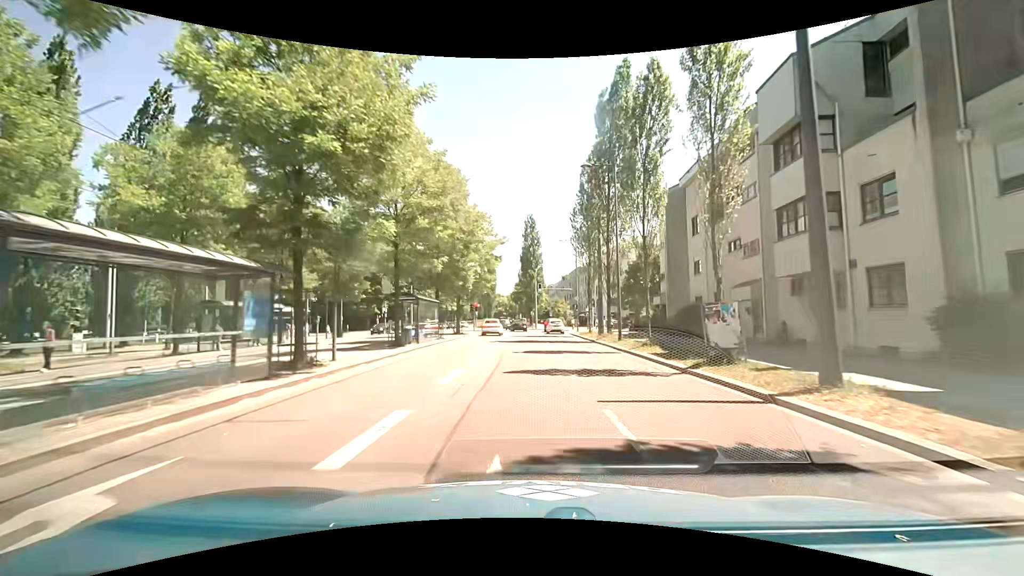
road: secondary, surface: asphalt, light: Day
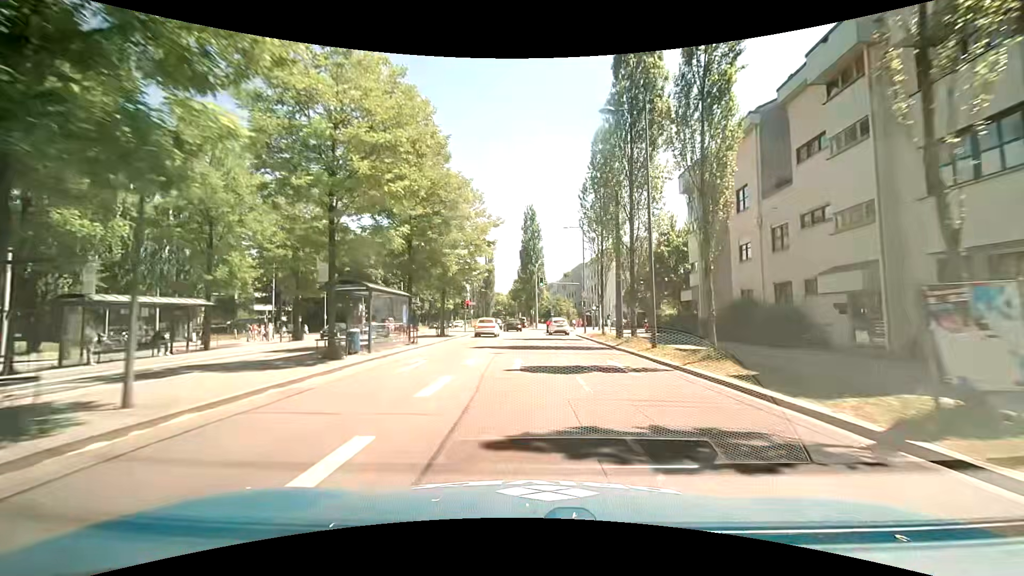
(0.0, +7.7) m; 0°
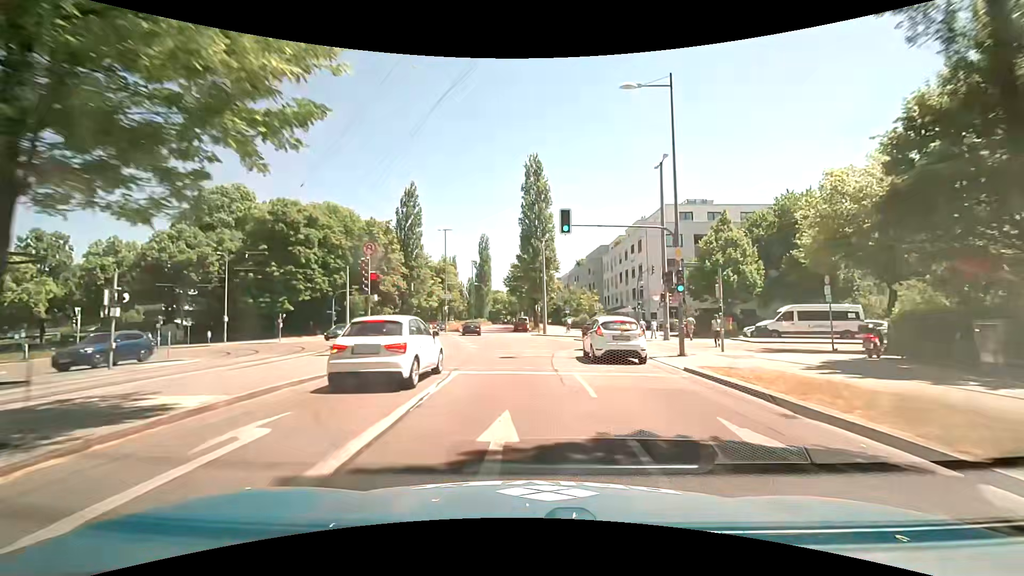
(+0.2, +30.0) m; +1°
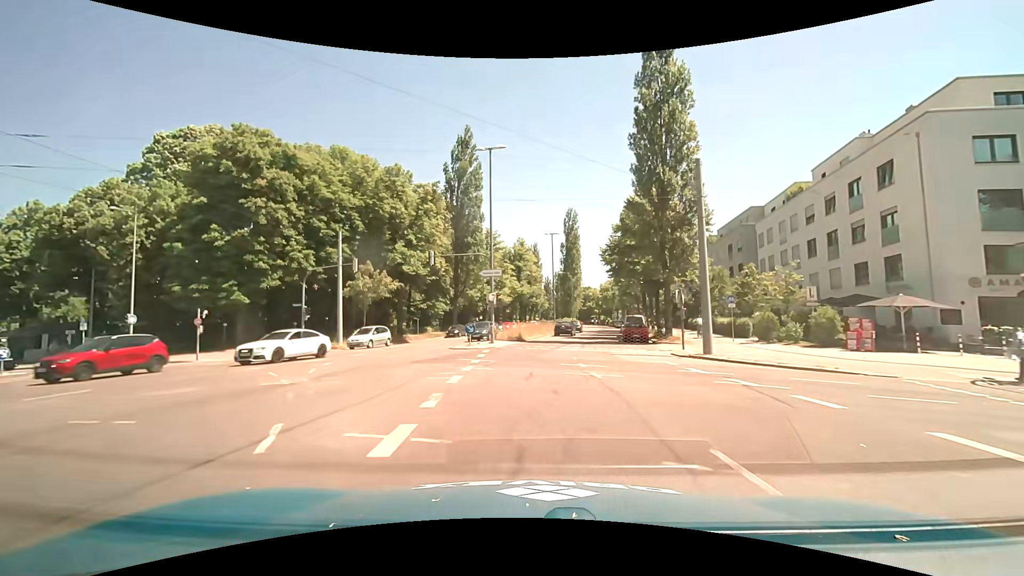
(-2.0, +29.0) m; -11°
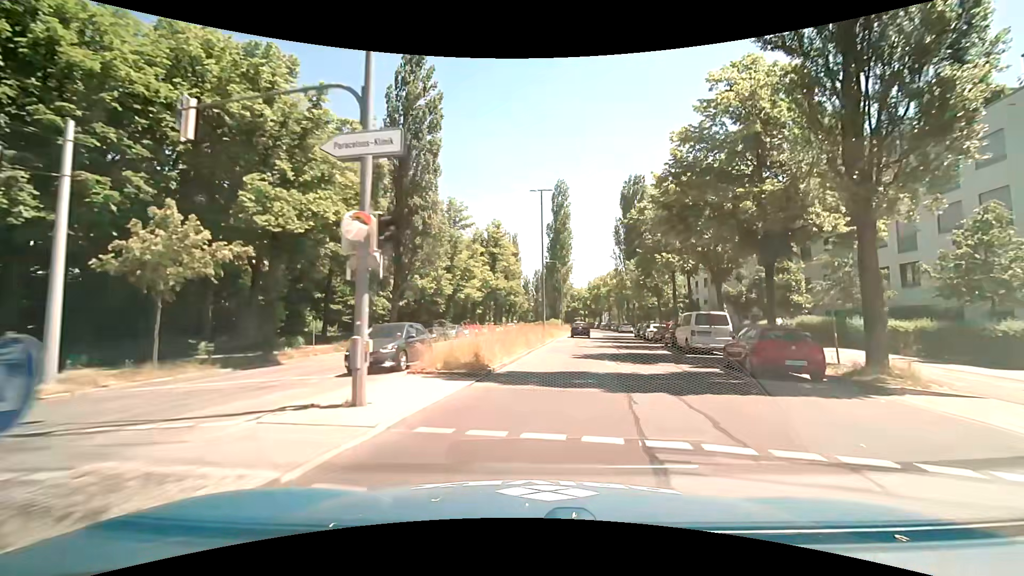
(-0.1, +22.4) m; +3°
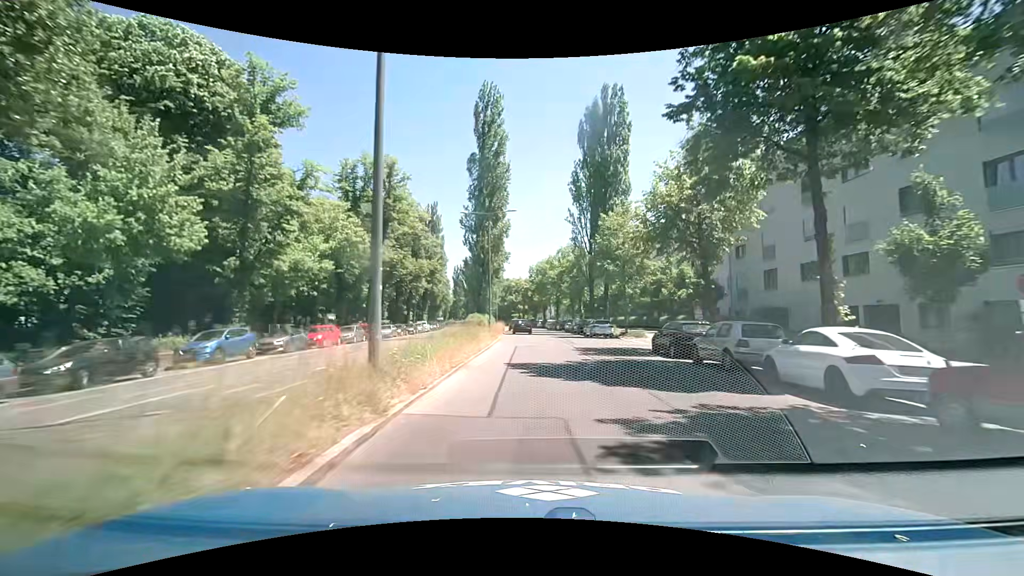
(+2.5, +31.7) m; +6°
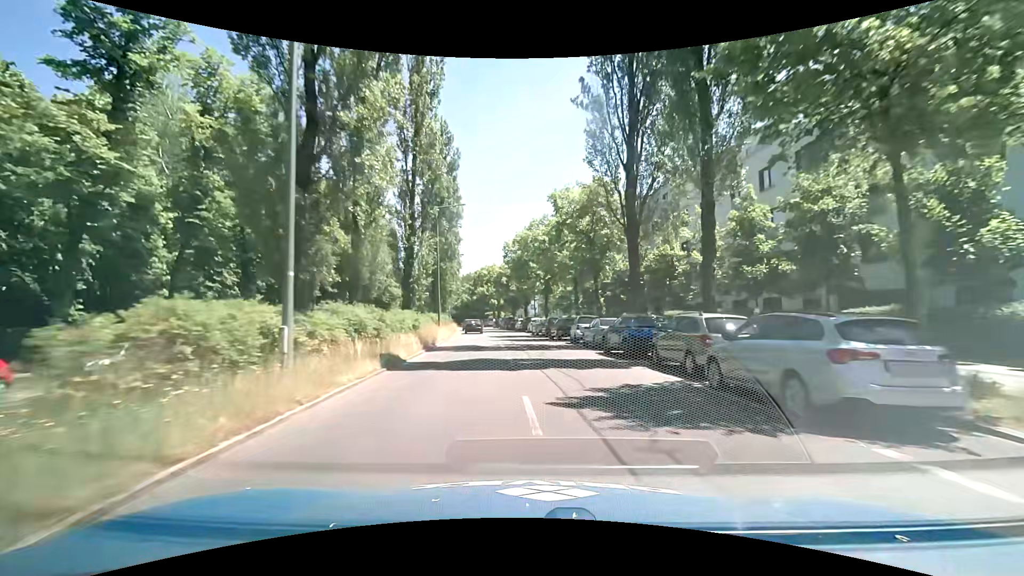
(+1.0, +32.6) m; +2°
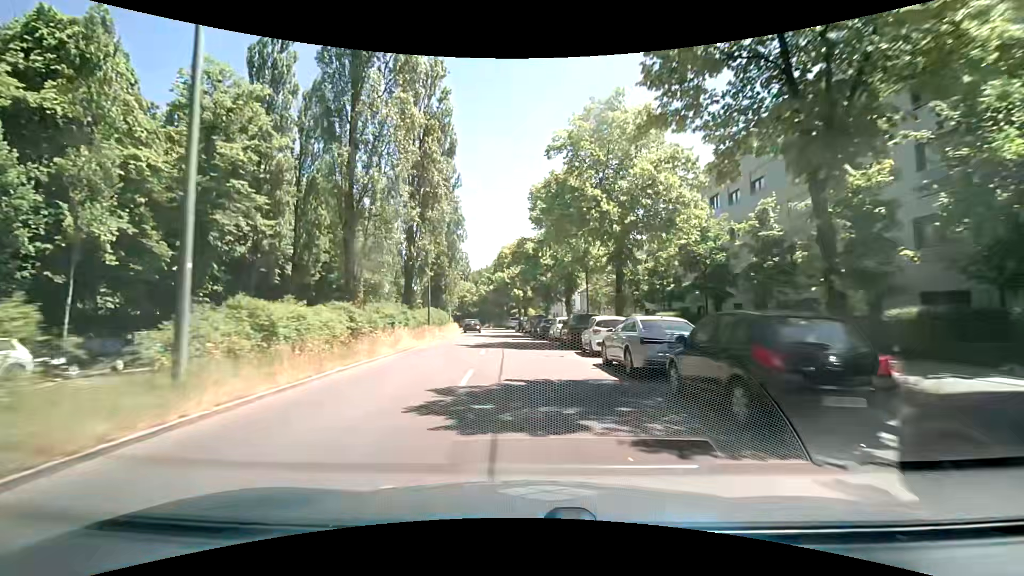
(-0.8, +31.6) m; -2°
(0, +10) (-1, +20) (-2, +30) (-3, +40) (-4, +50) (-6, +60) (-7, +70) (-9, +79) (-10, +89) (-12, +99) m
